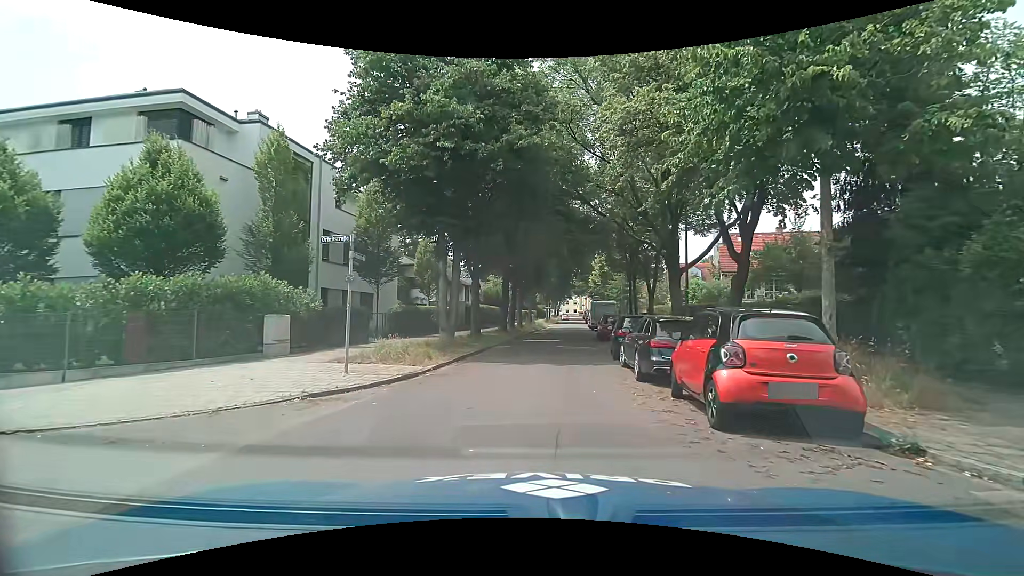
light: Day
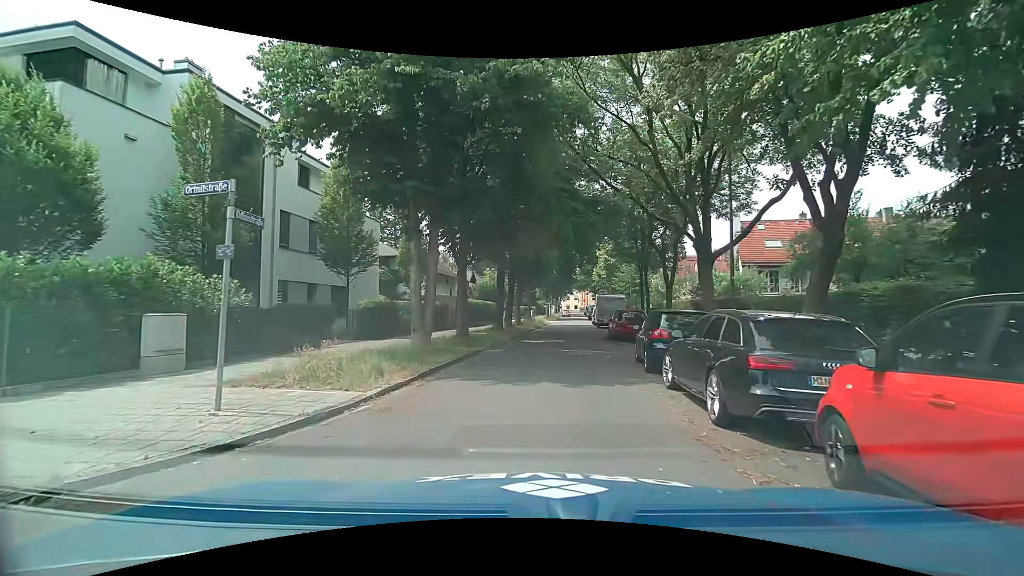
(-0.1, +4.8) m; -2°
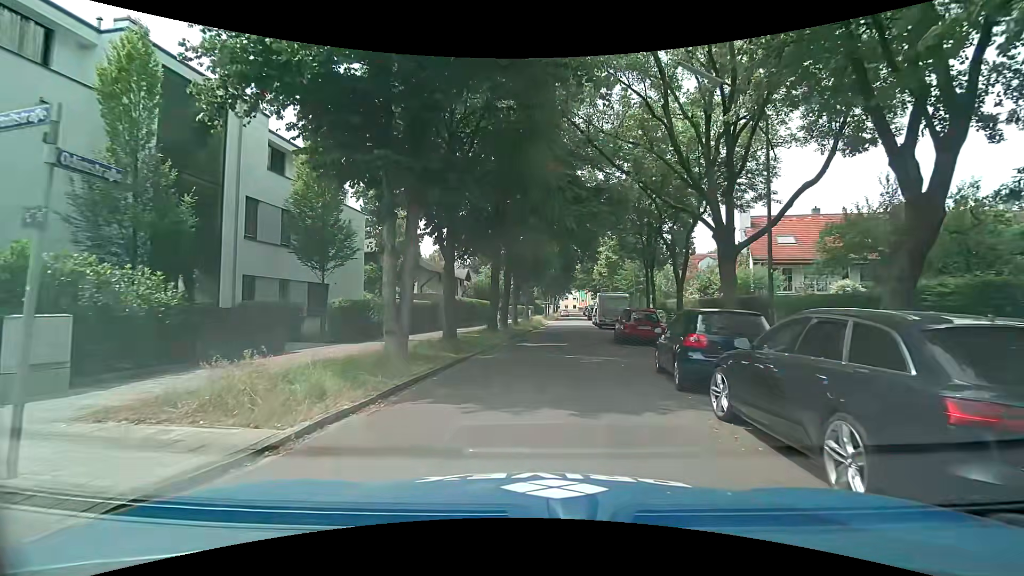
(0.0, +2.7) m; 0°
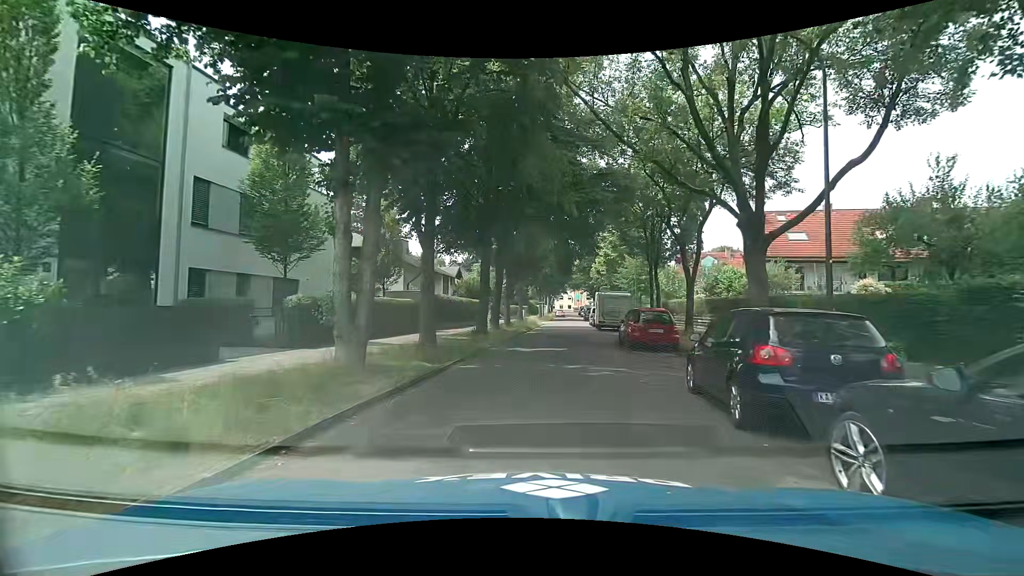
(0.0, +2.9) m; +1°
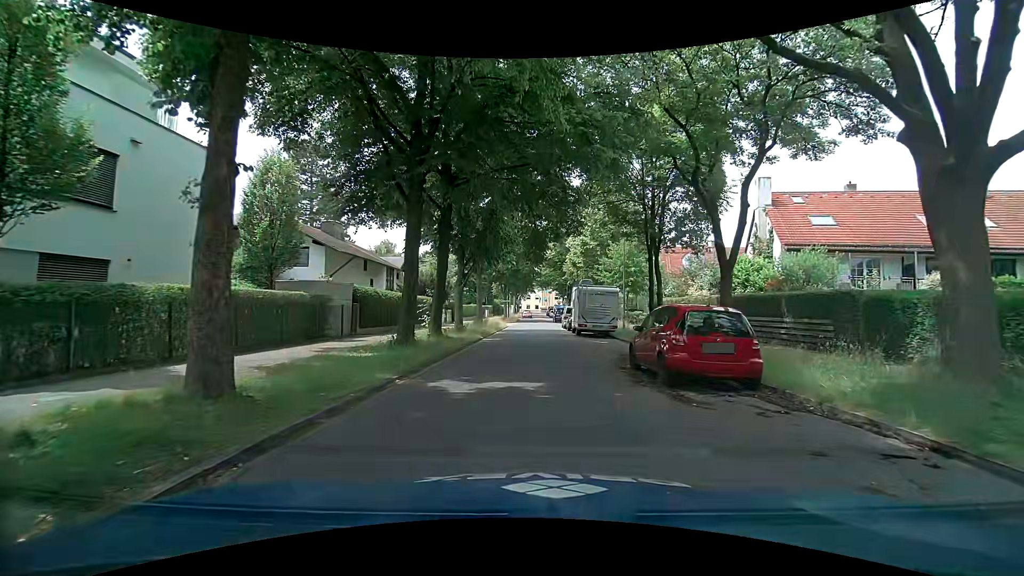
(+0.2, +9.0) m; +3°
